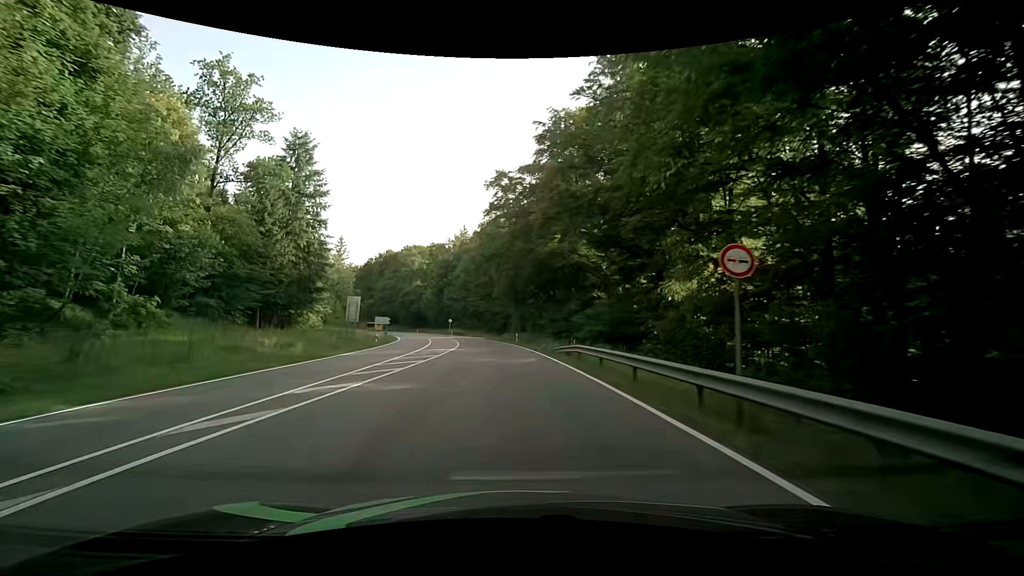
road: secondary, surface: asphalt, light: Day
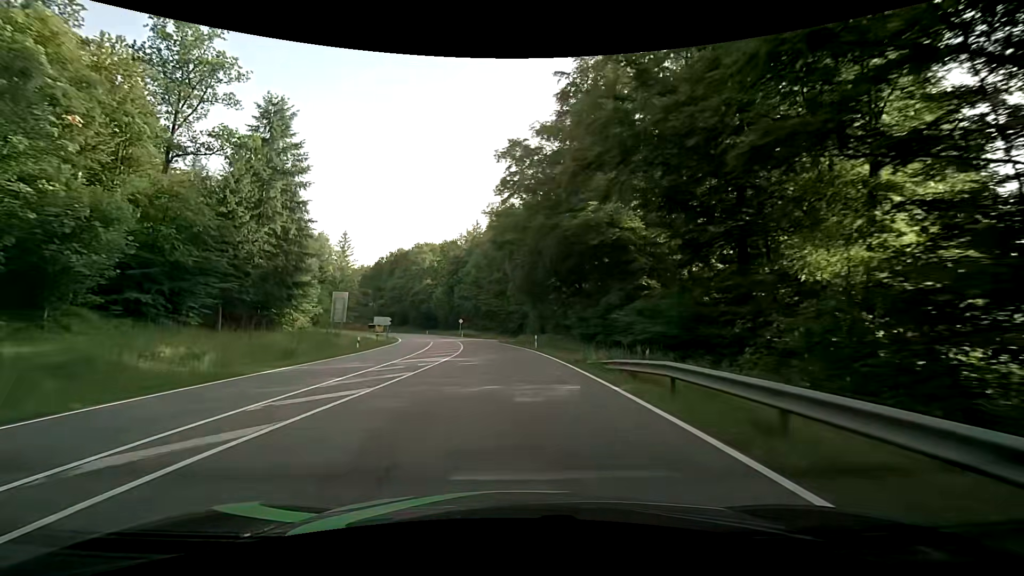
(-0.1, +10.5) m; -1°
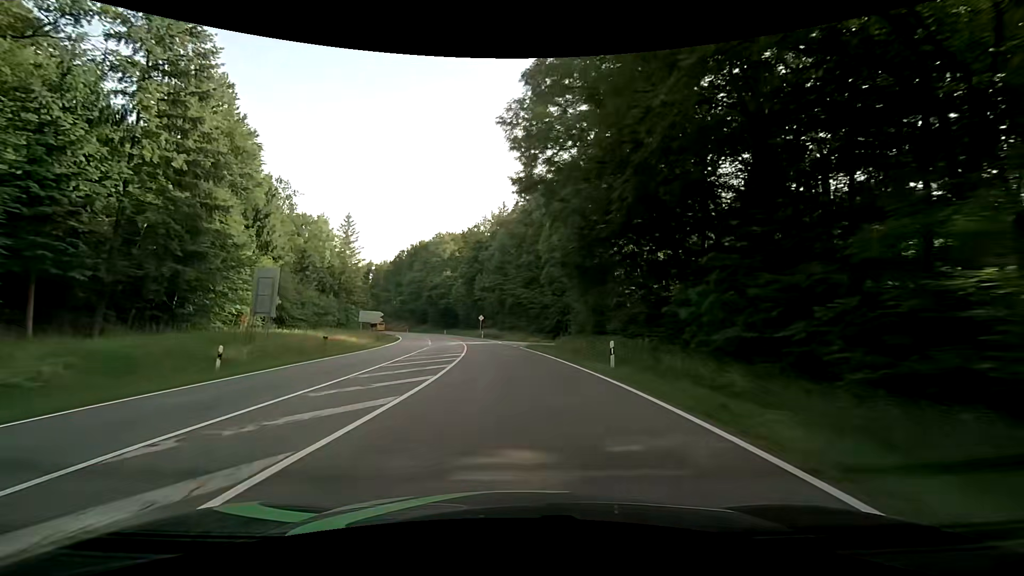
(-0.7, +21.1) m; -4°
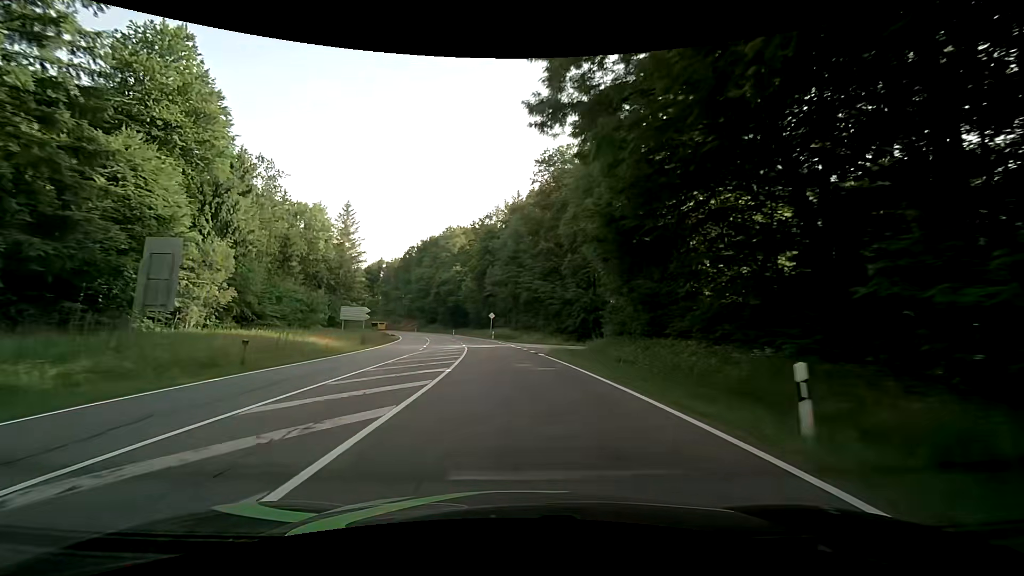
(-0.1, +10.6) m; -1°
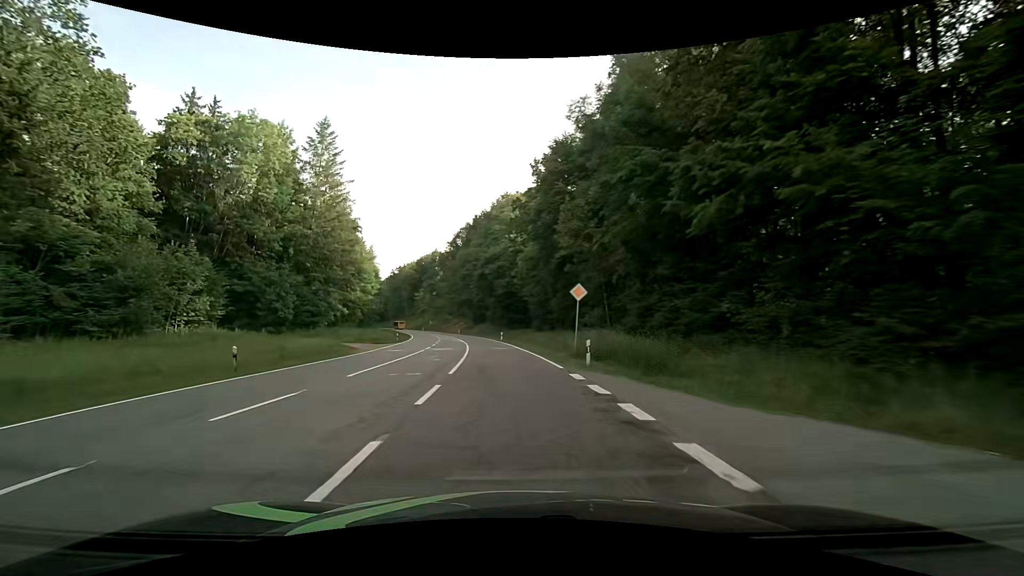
(-2.7, +43.2) m; -8°
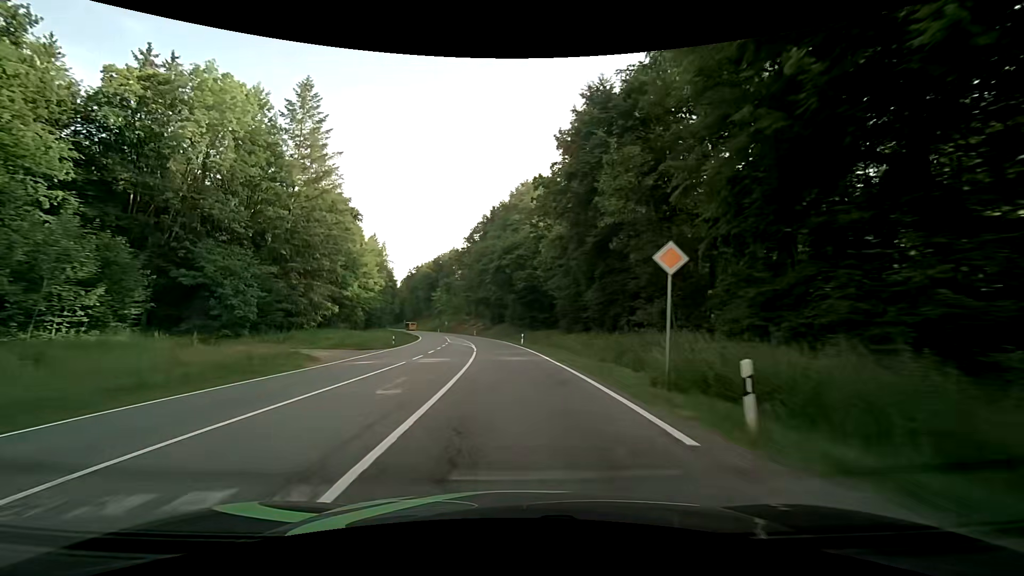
(-0.2, +11.1) m; -3°
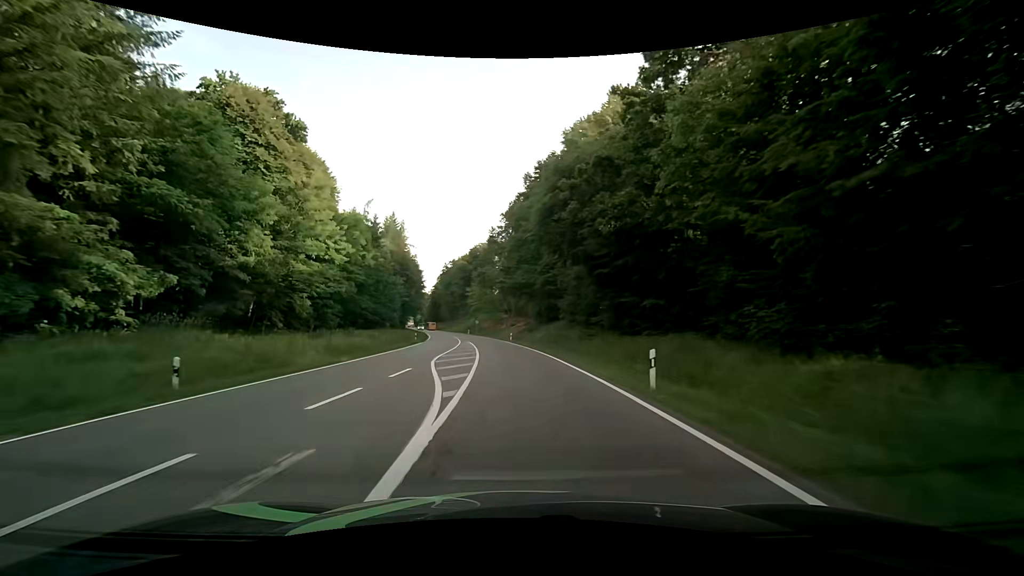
(-1.5, +34.0) m; -5°
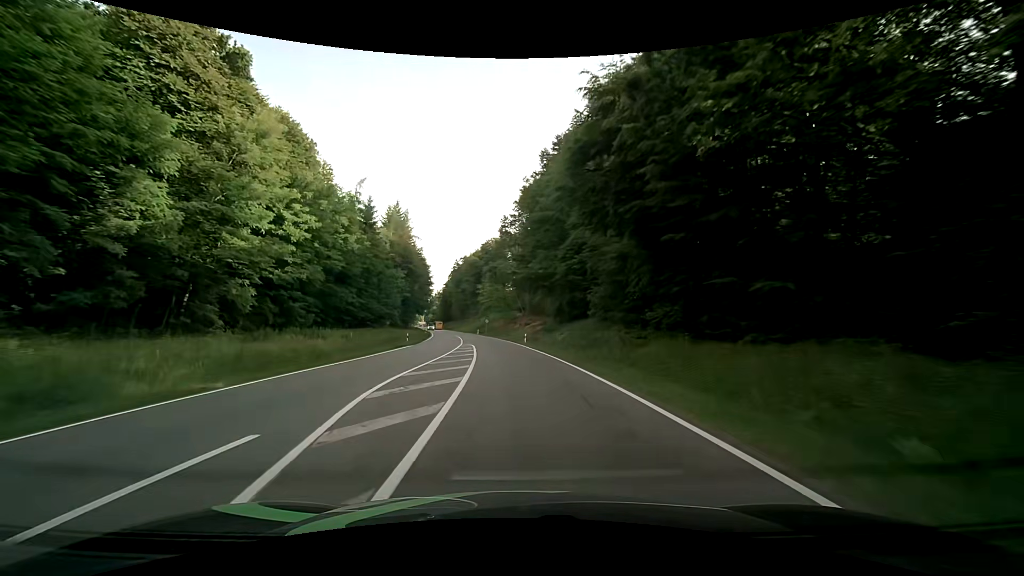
(-0.1, +11.6) m; -1°
(0, +10) (0, +20) (-1, +30) (-2, +40) (-3, +50) (-4, +60) (-6, +70) (-7, +80) (-9, +89) (-11, +99) m
